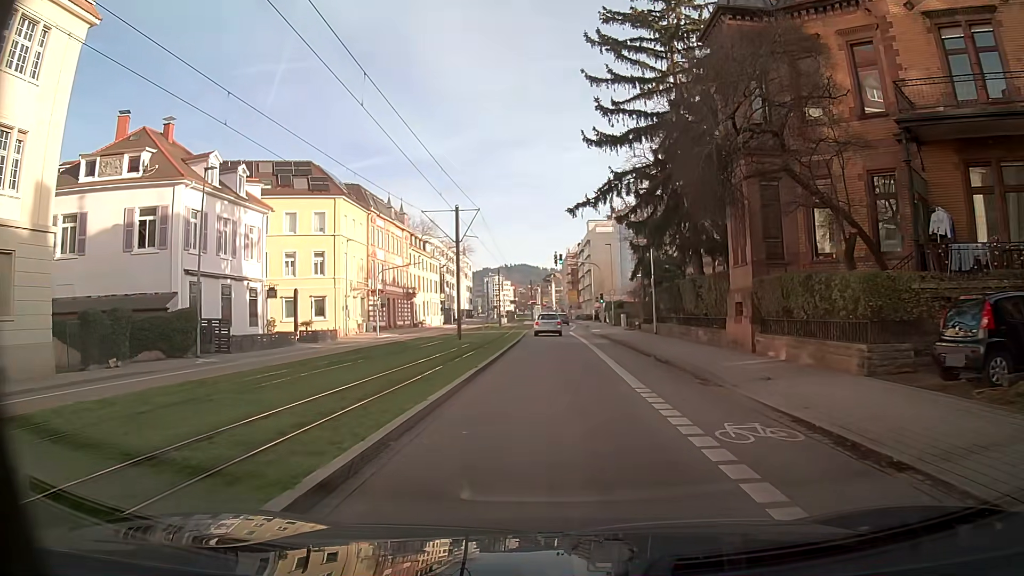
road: secondary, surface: asphalt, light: Day
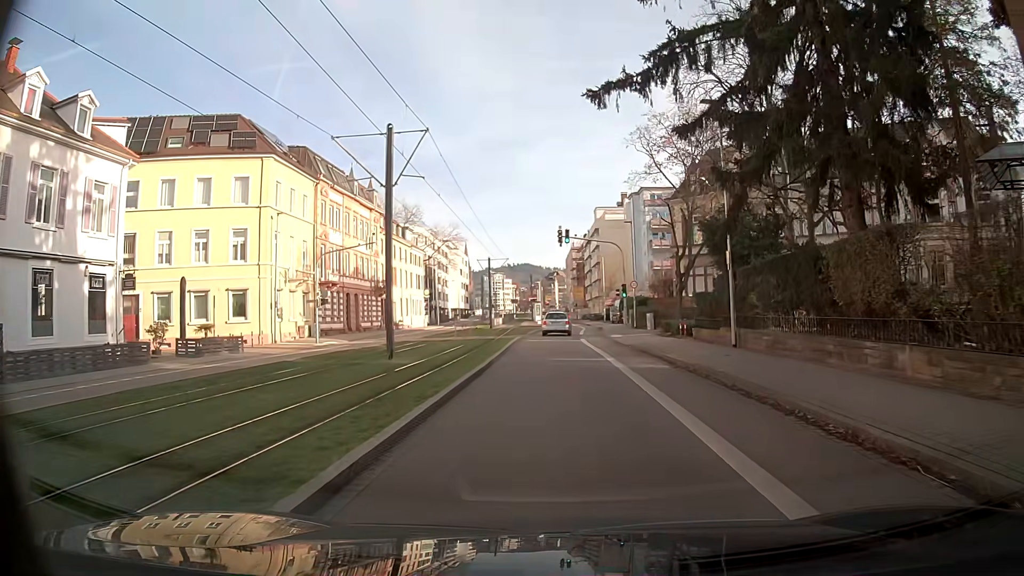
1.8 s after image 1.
(+0.1, +15.9) m; 0°
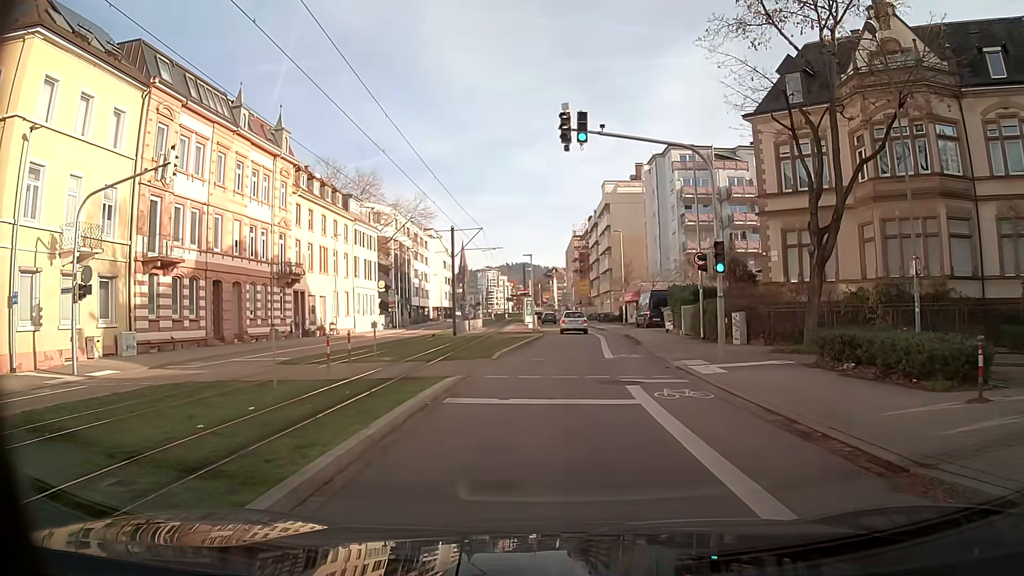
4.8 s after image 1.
(0.0, +23.7) m; 0°
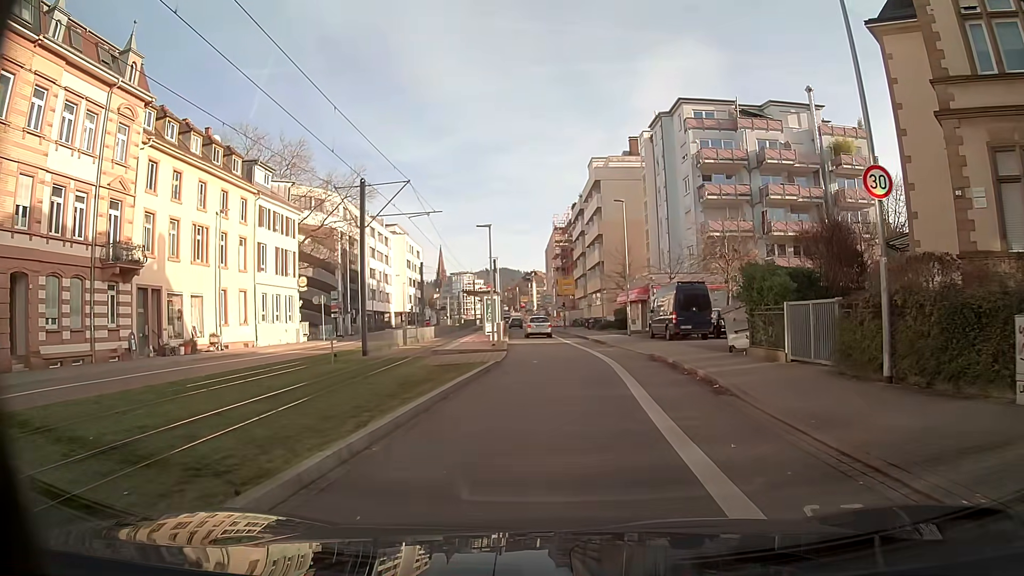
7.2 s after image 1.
(+0.3, +17.2) m; +2°
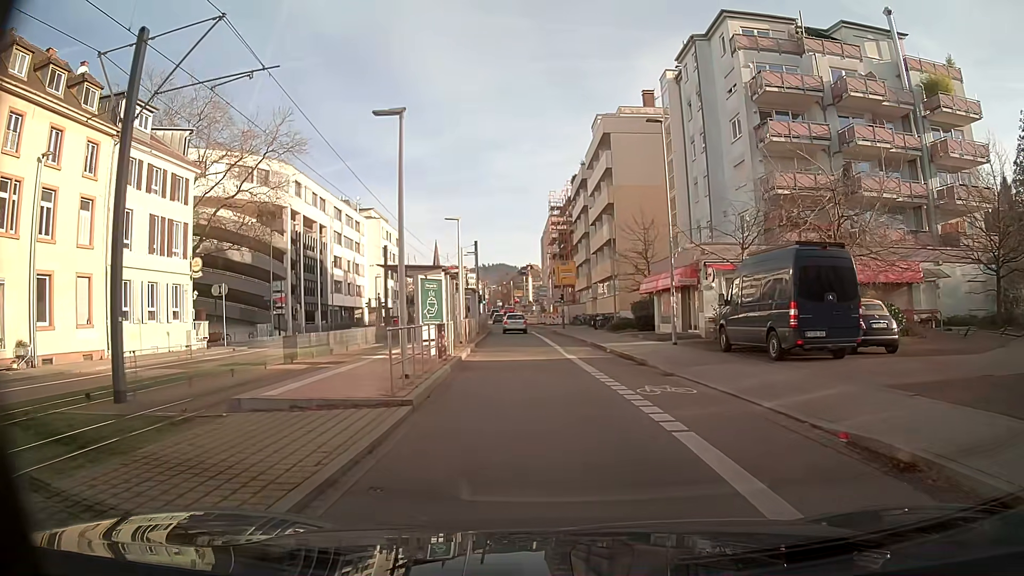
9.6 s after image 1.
(+0.1, +16.3) m; 0°
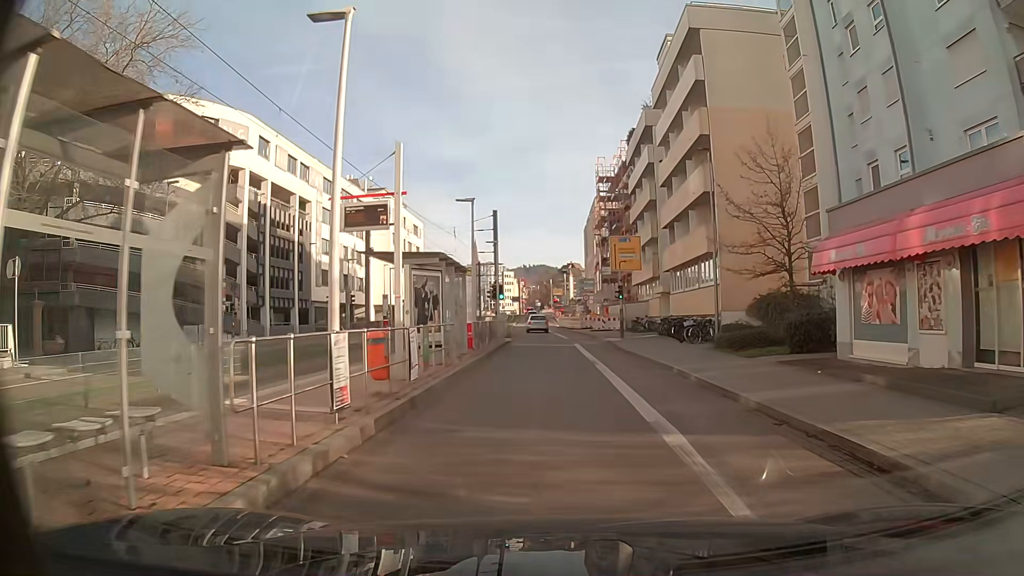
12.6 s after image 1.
(-0.7, +19.9) m; -4°
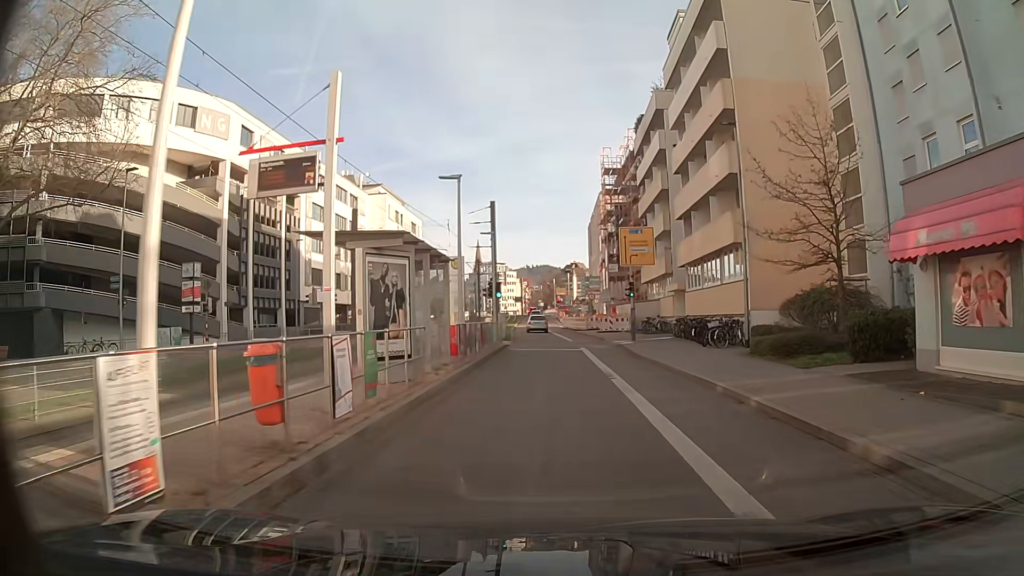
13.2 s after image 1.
(0.0, +4.0) m; 0°
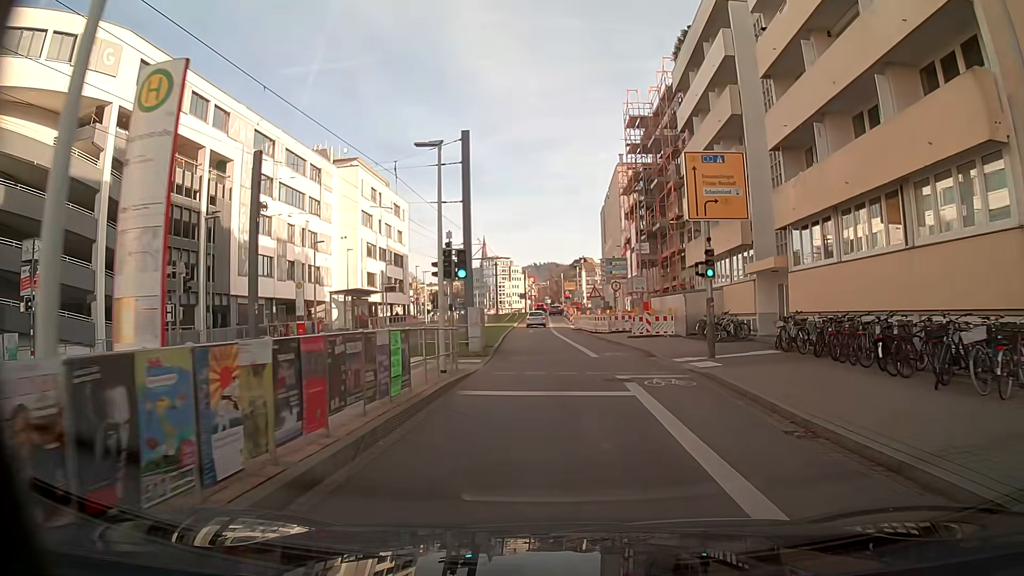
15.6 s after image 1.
(-0.1, +16.2) m; -1°
(0, +10) (0, +20) (-1, +30) (-1, +40) (-1, +50) (-2, +60) (-2, +70) (-2, +80) (0, +90) (+2, +99) m
